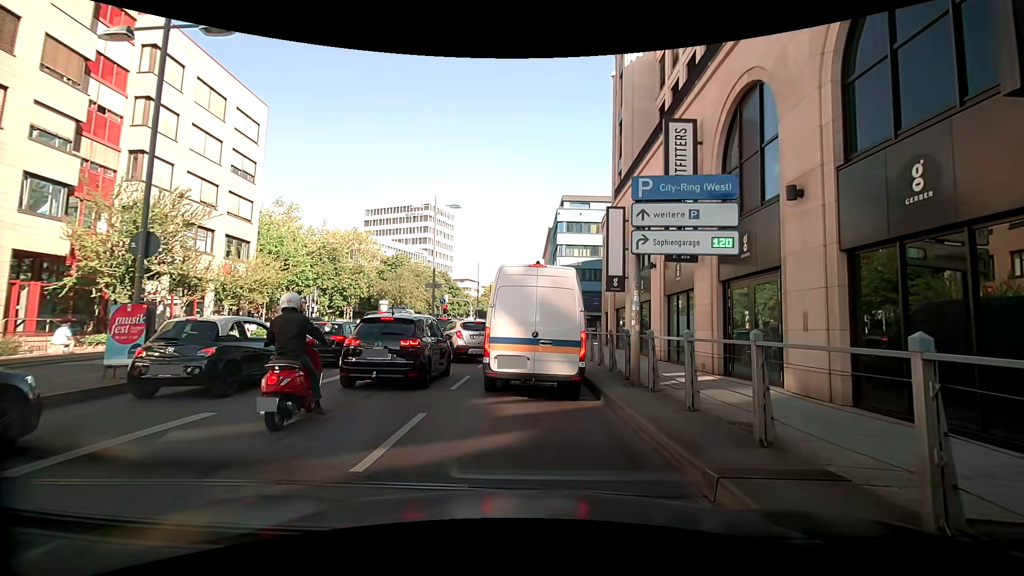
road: primary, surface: asphalt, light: Day
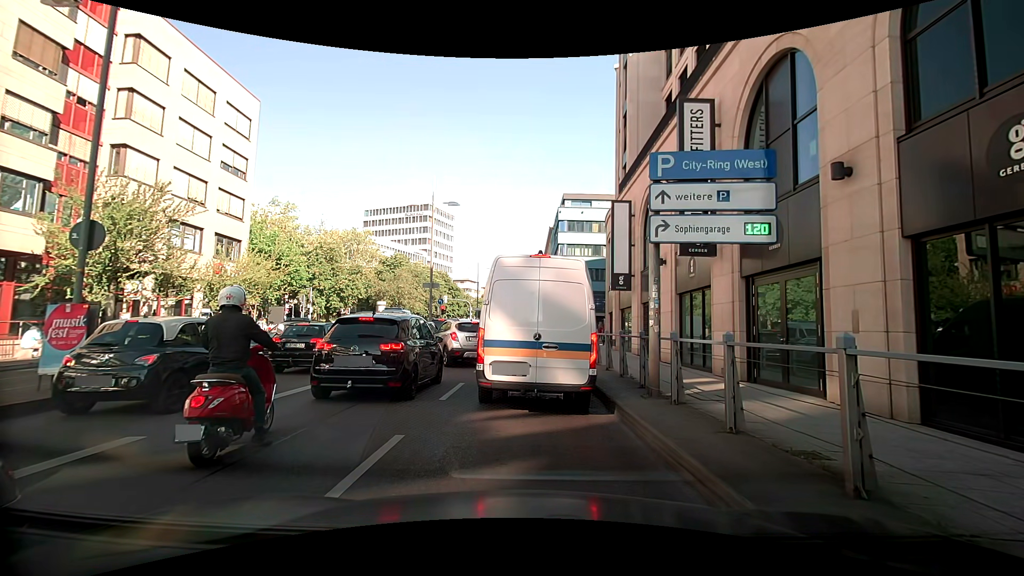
(0.0, +1.4) m; 0°
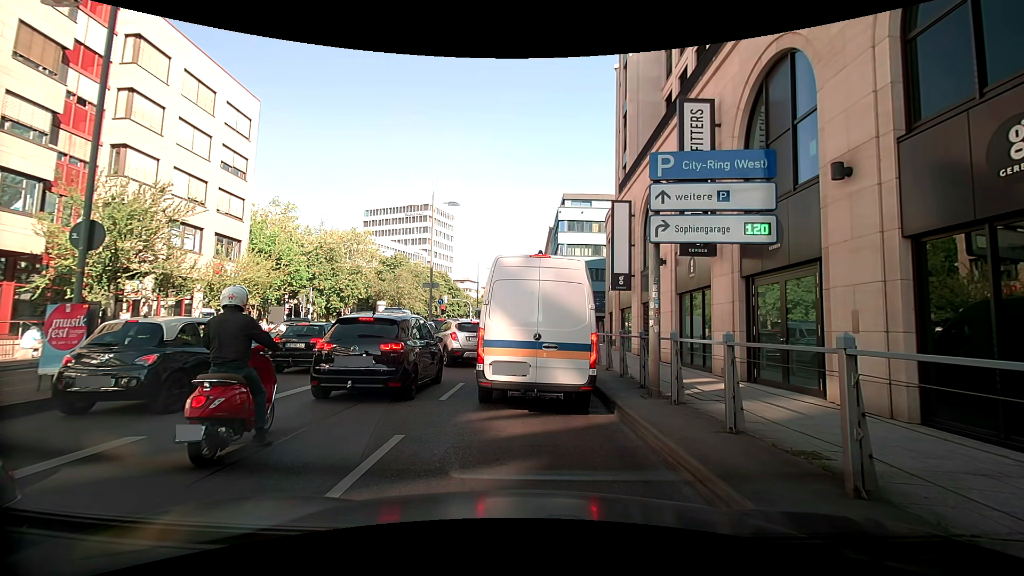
(0.0, 0.0) m; 0°
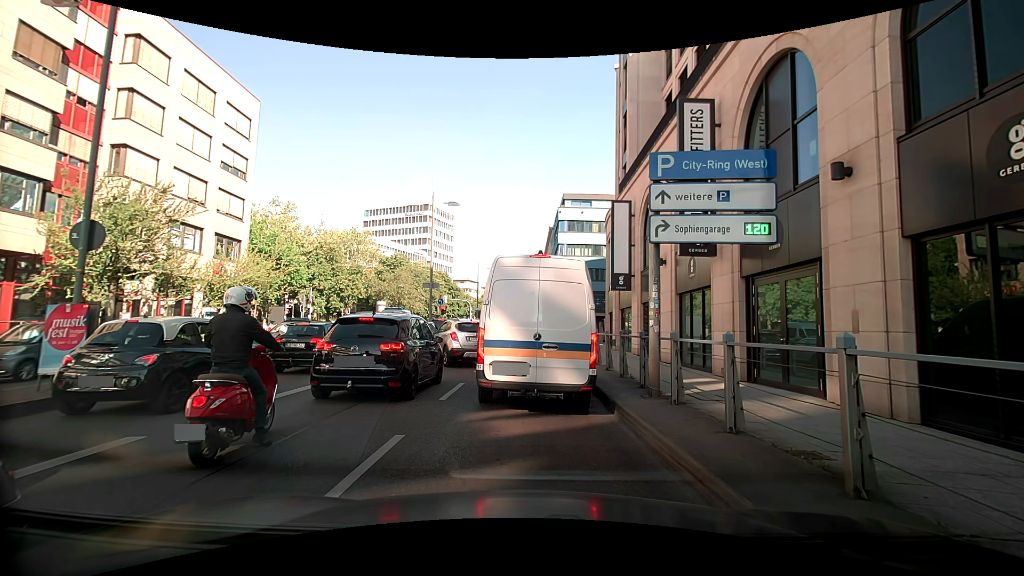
(0.0, 0.0) m; 0°
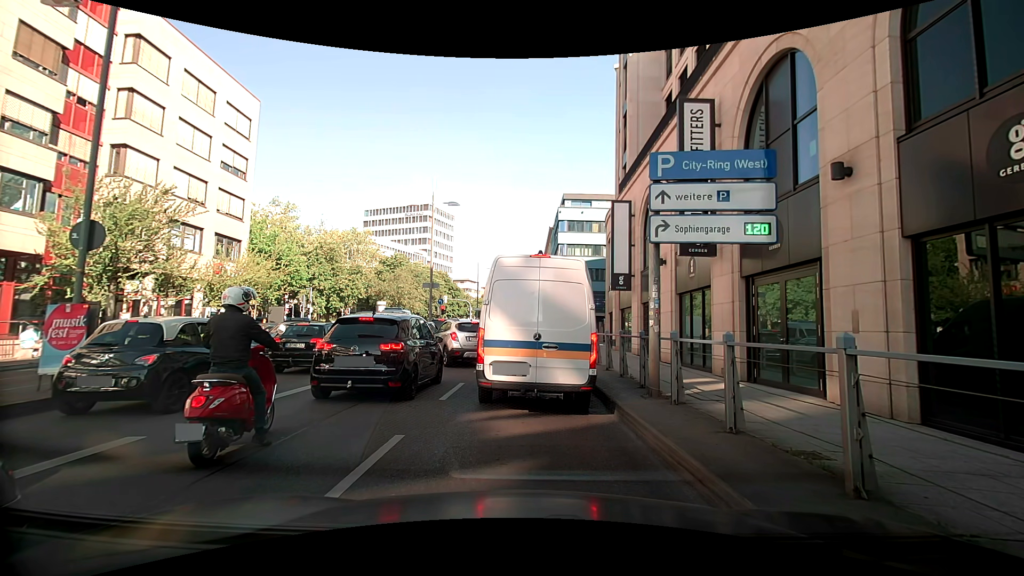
(0.0, 0.0) m; 0°
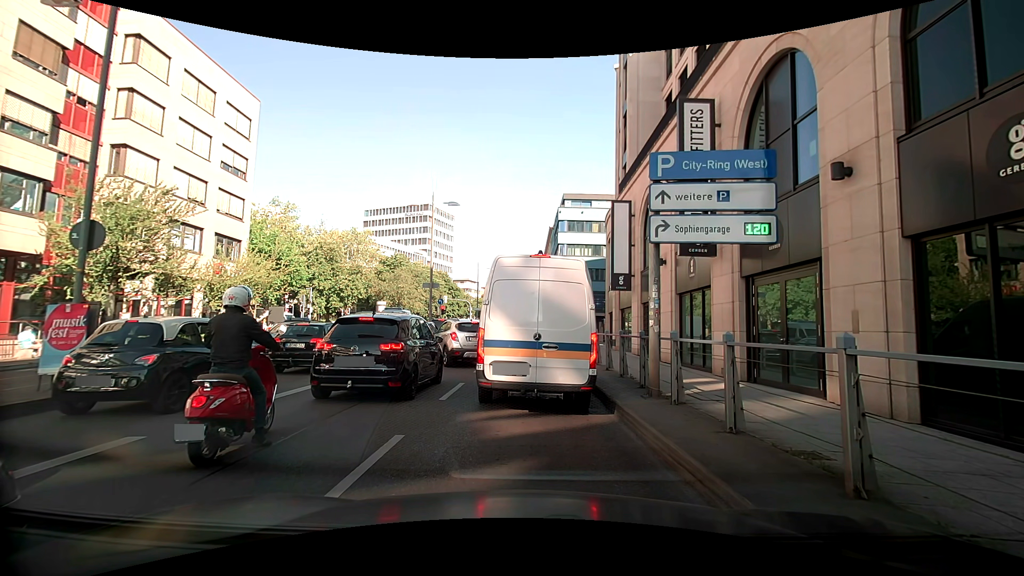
(0.0, 0.0) m; 0°
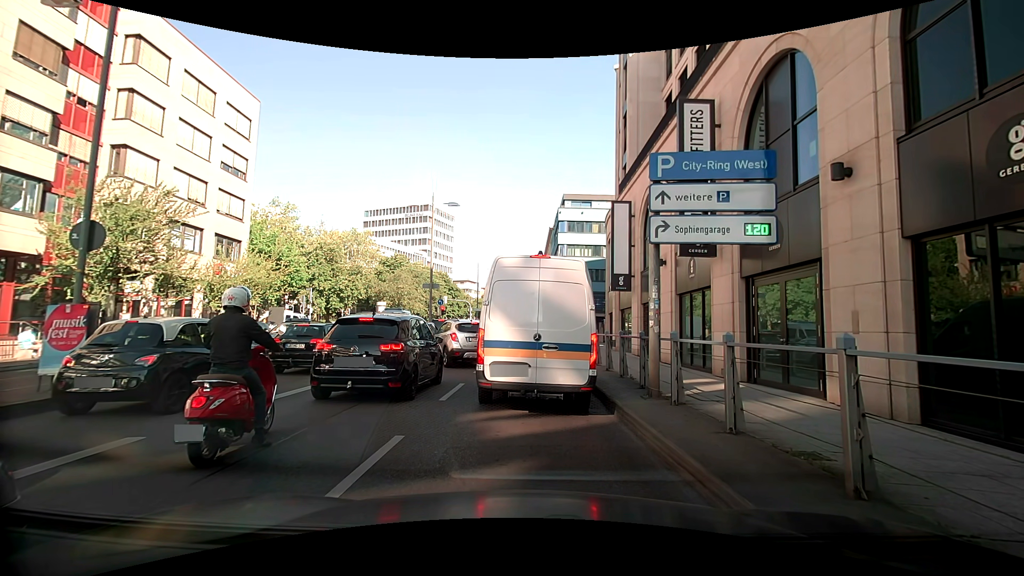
(0.0, 0.0) m; 0°
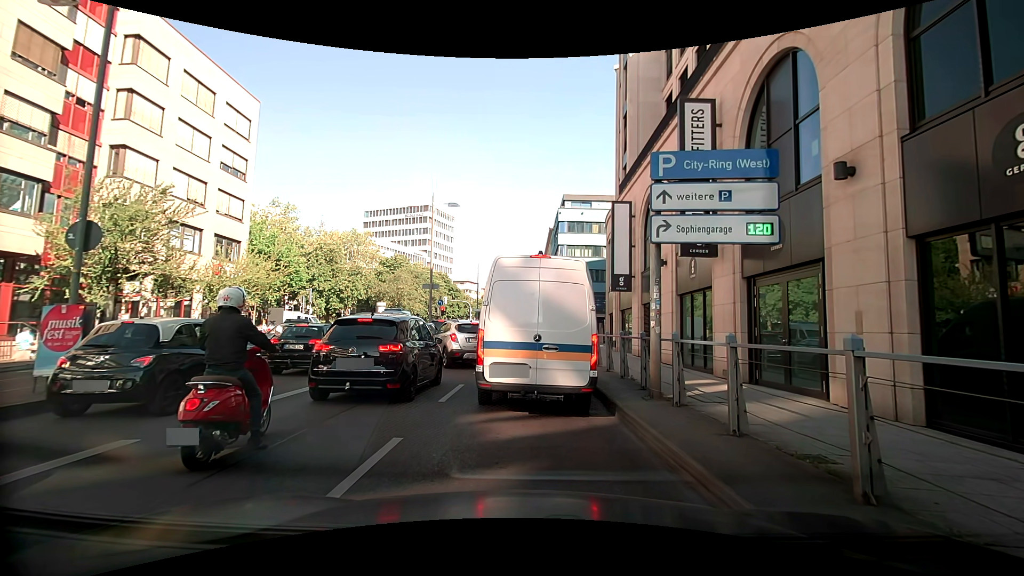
(0.0, +0.1) m; 0°
